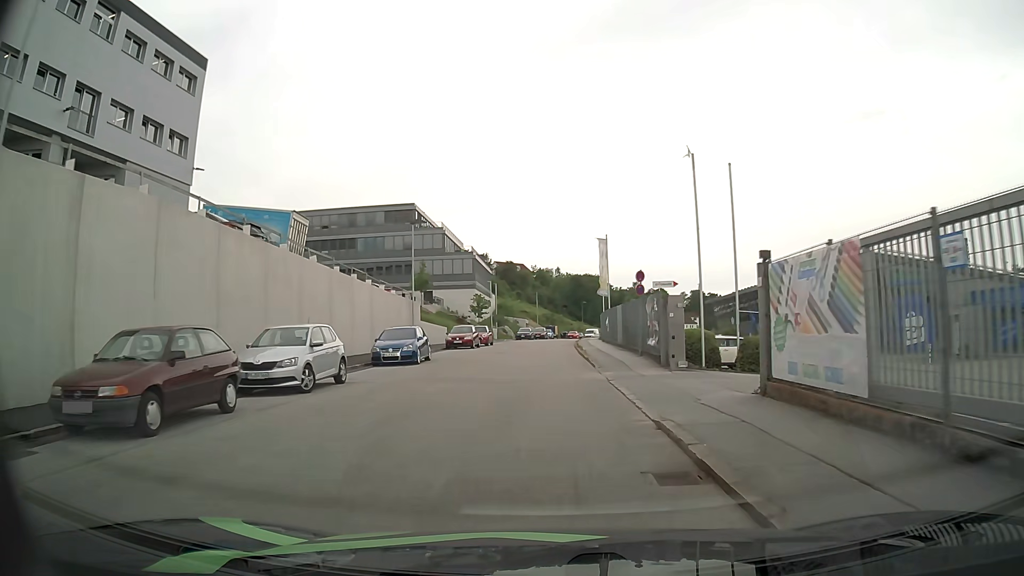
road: residential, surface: asphalt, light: Day
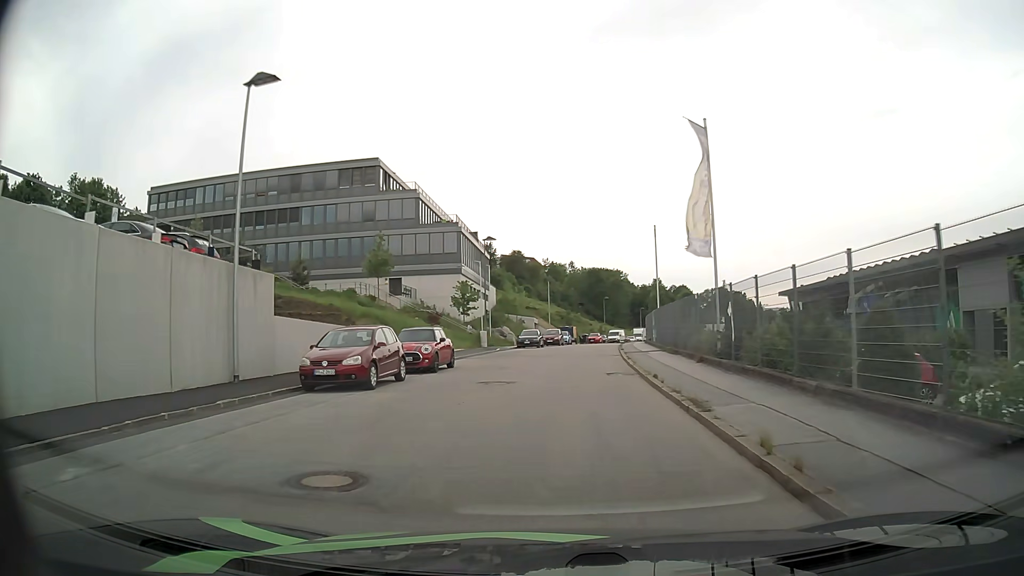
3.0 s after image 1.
(-0.4, +26.7) m; -1°
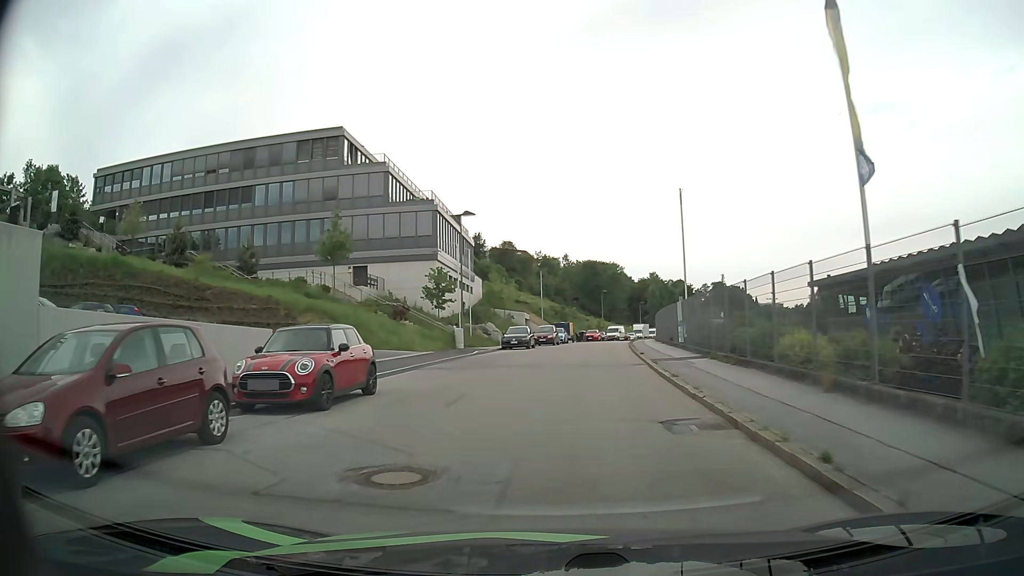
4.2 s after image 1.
(0.0, +10.1) m; +1°
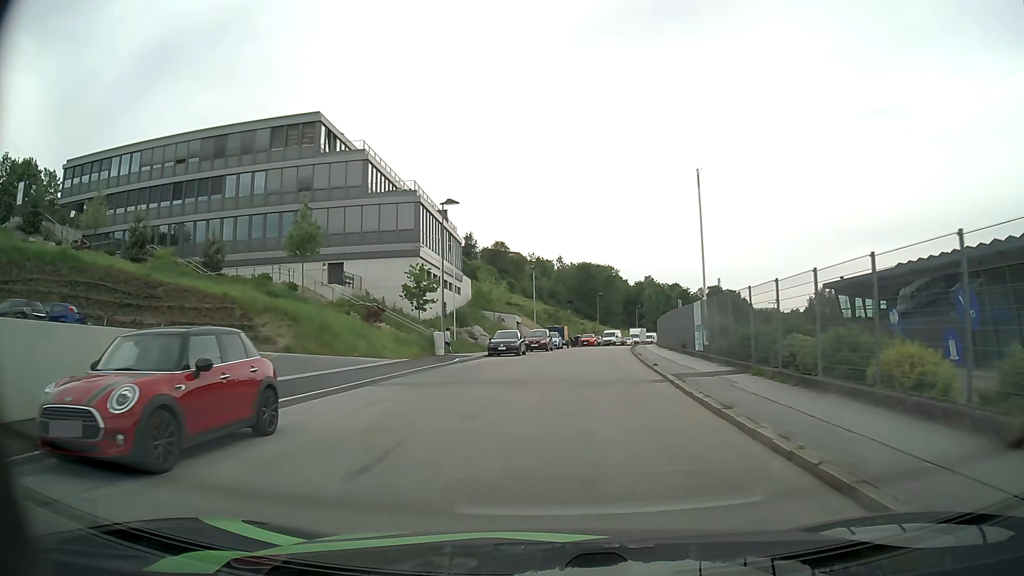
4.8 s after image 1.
(0.0, +5.0) m; +1°
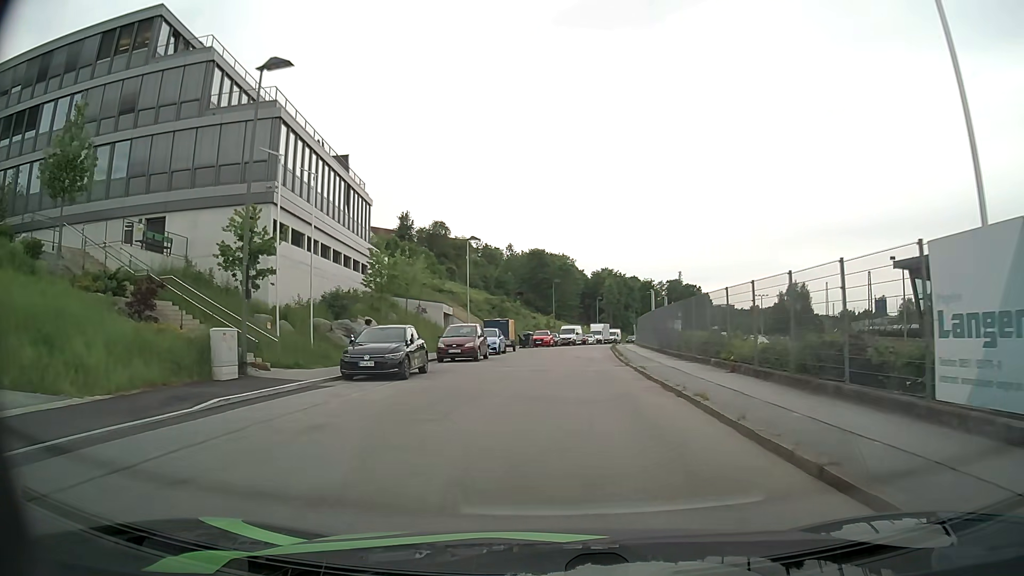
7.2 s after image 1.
(+0.6, +19.7) m; +4°
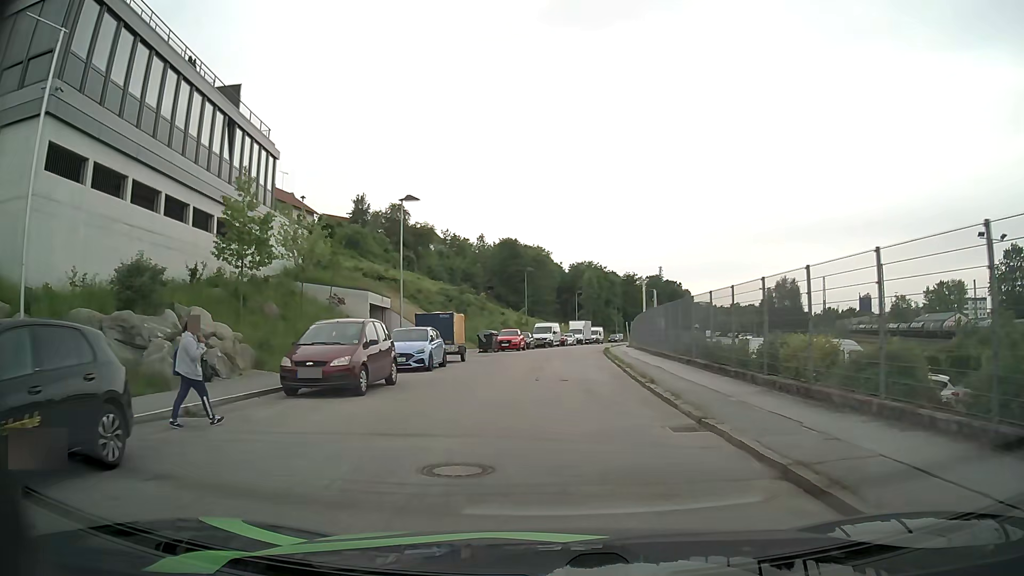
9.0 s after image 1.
(+0.3, +14.6) m; +2°
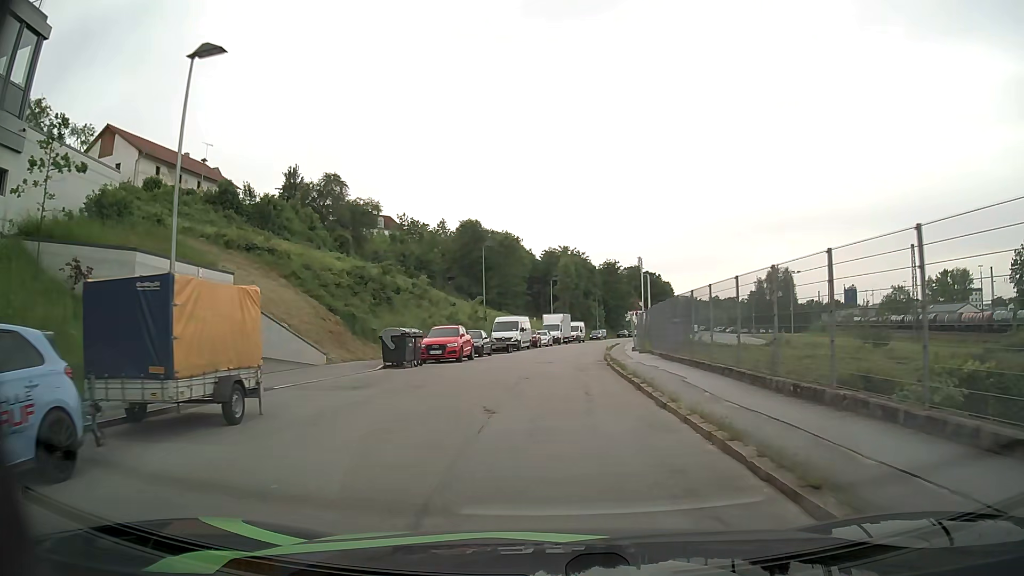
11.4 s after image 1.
(+0.3, +19.5) m; +2°
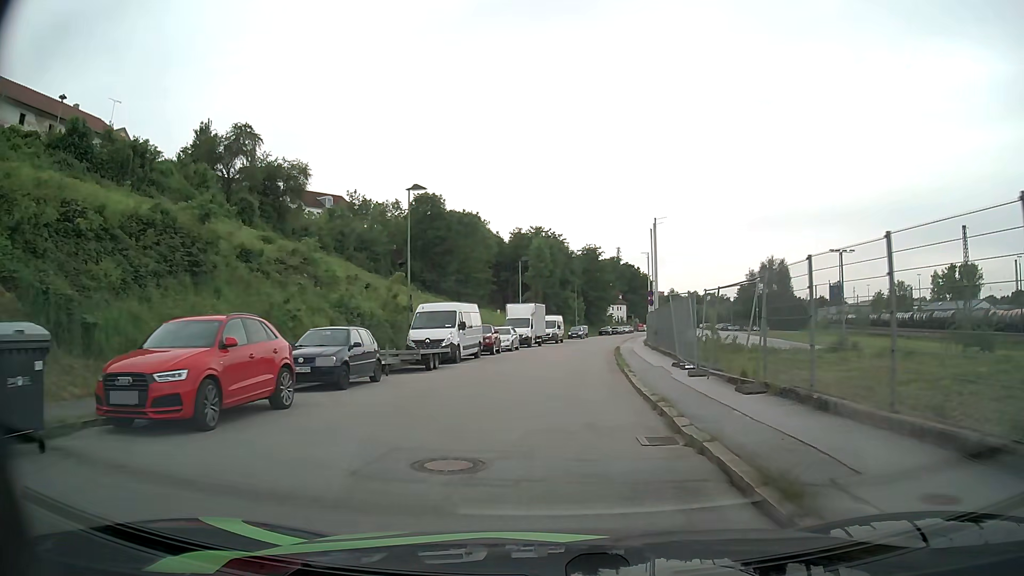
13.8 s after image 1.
(+0.2, +20.1) m; +2°
(0, +10) (0, +20) (+1, +30) (+1, +40) (+3, +50) (+4, +60) (+6, +70) (+7, +79) (+9, +89) (+11, +99) m
